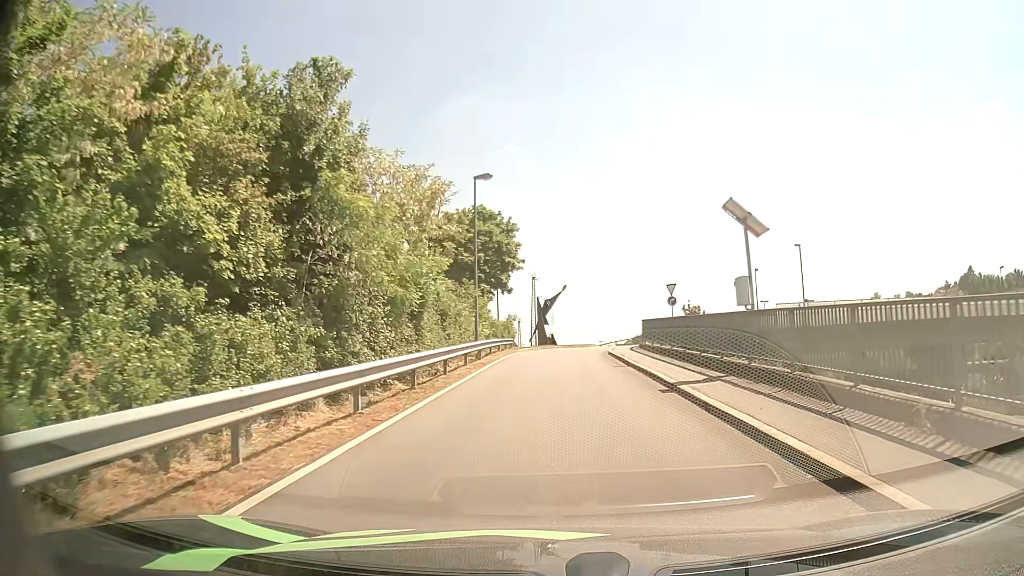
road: unclassified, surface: asphalt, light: Day
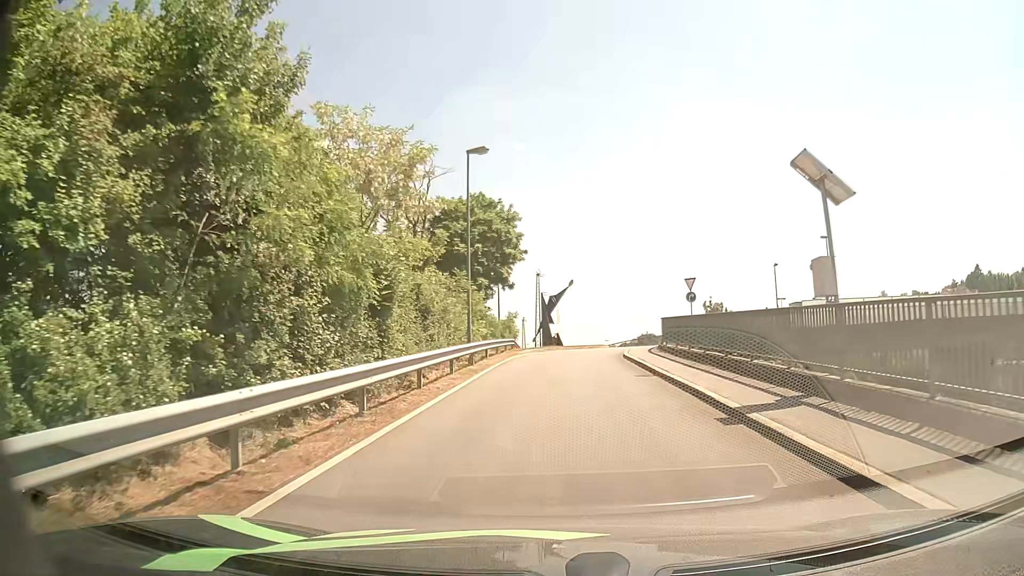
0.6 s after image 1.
(0.0, +4.3) m; 0°
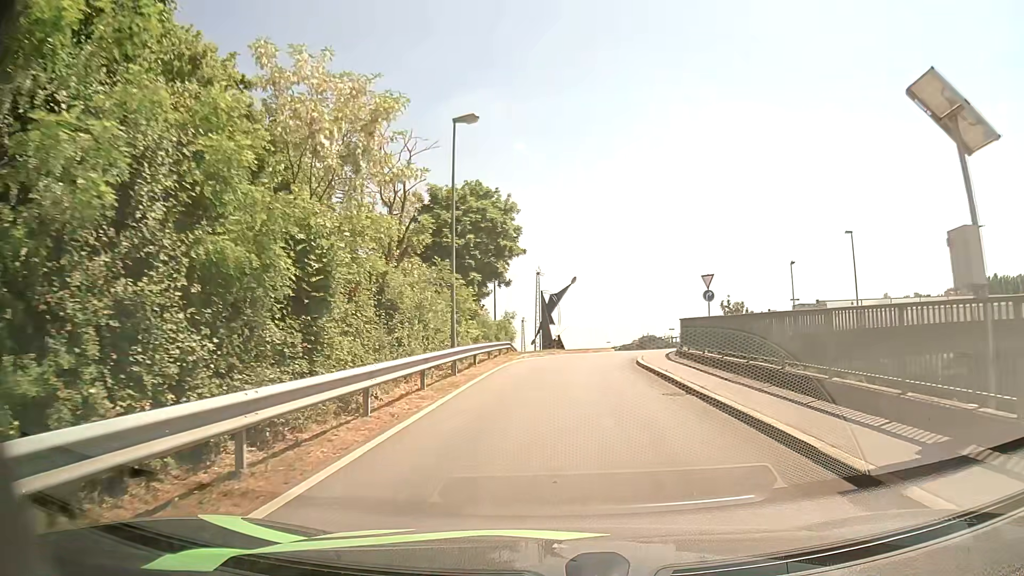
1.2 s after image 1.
(-0.1, +4.1) m; -1°
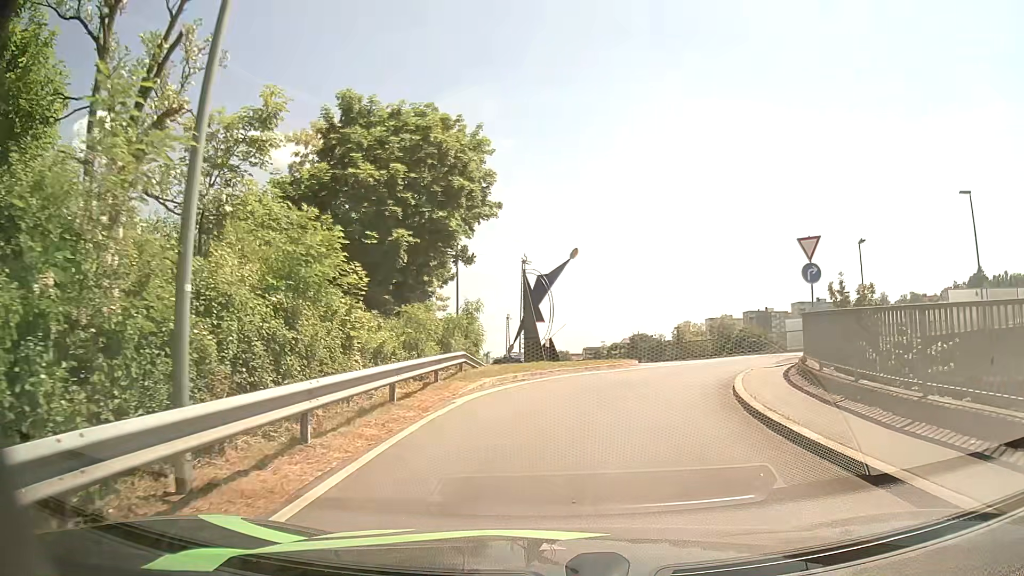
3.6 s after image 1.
(+0.1, +14.6) m; +1°
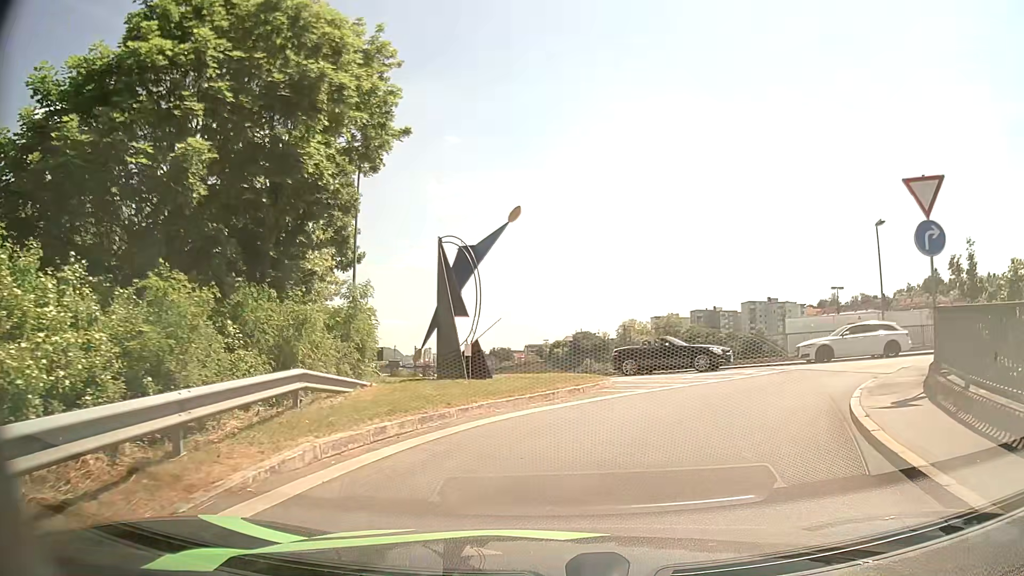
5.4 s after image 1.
(+0.3, +9.0) m; +5°
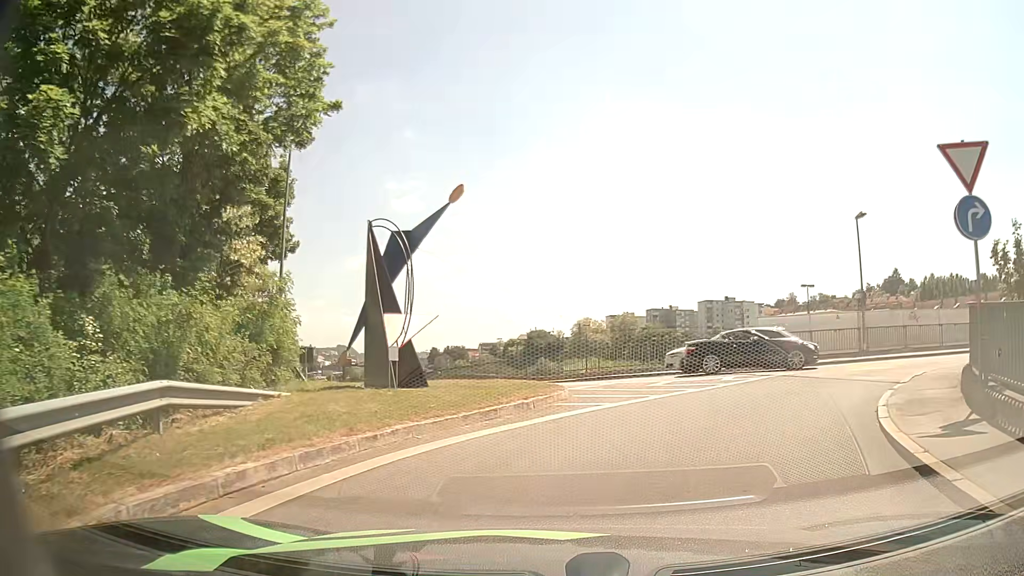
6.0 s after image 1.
(+0.1, +2.6) m; +3°
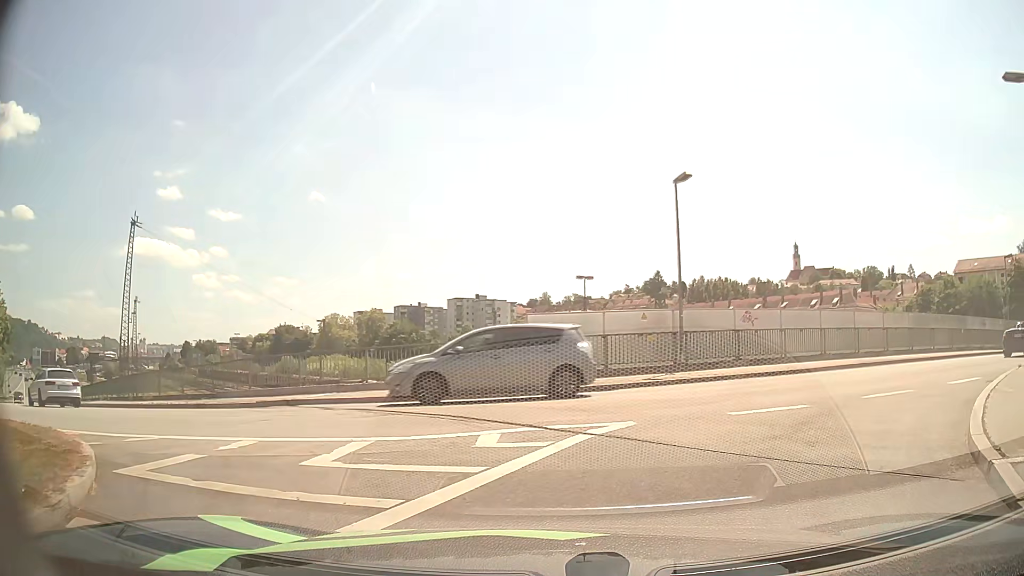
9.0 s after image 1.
(+1.7, +8.9) m; +19°
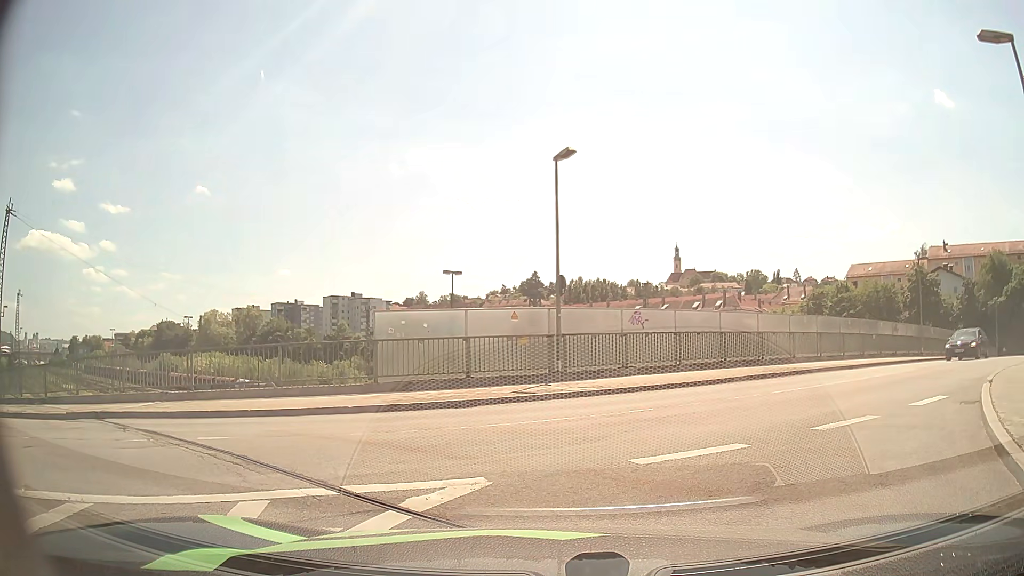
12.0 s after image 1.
(+0.4, +3.3) m; +11°
